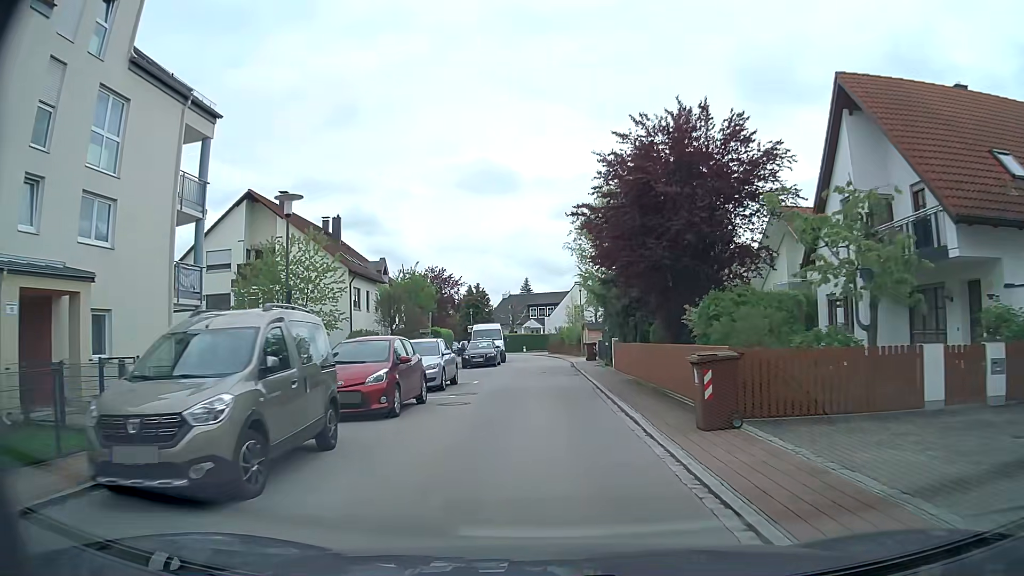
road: residential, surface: asphalt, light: Day
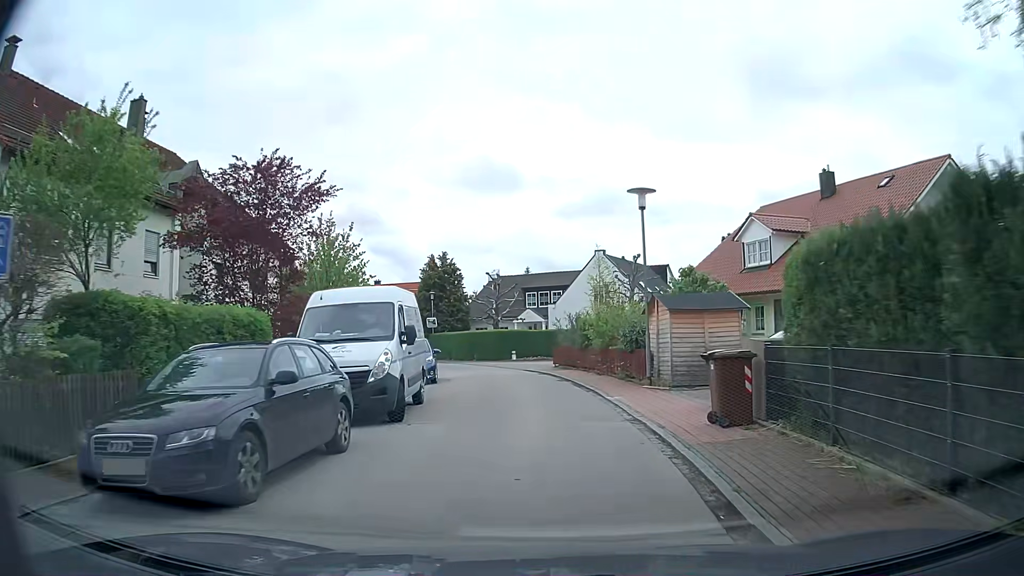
(-0.3, +29.5) m; -1°
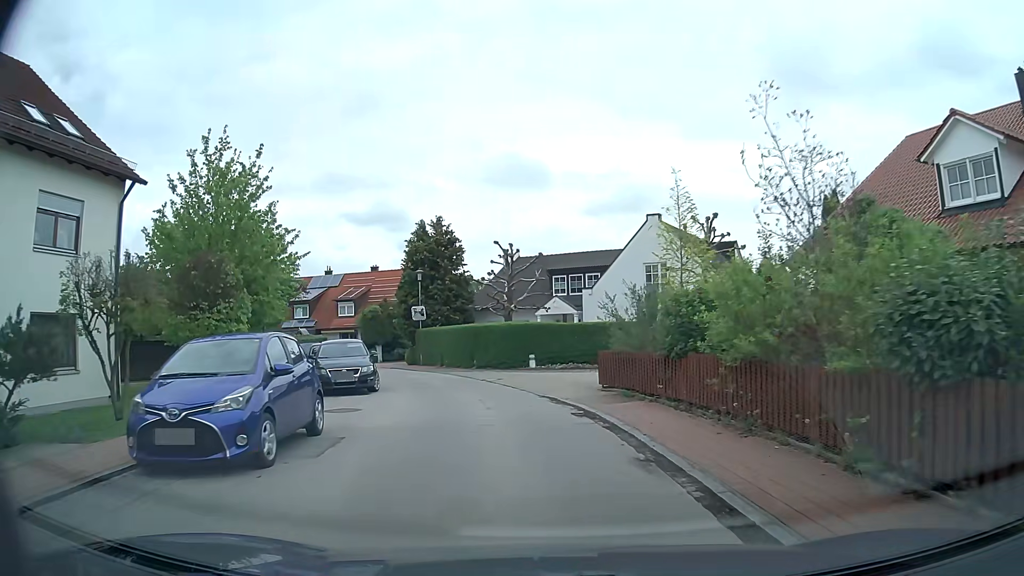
(-0.2, +14.8) m; -3°
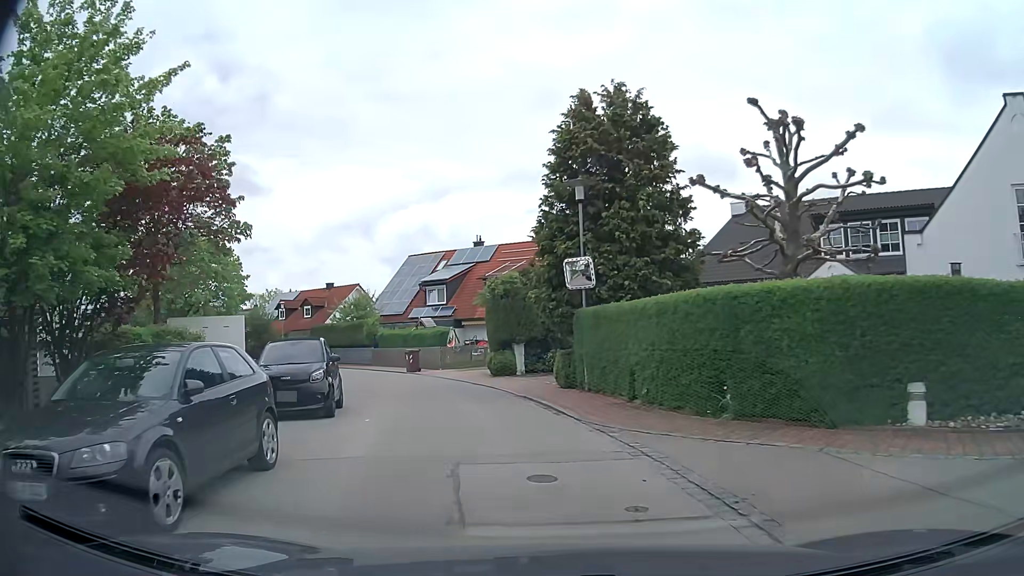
(-2.4, +20.3) m; -16°
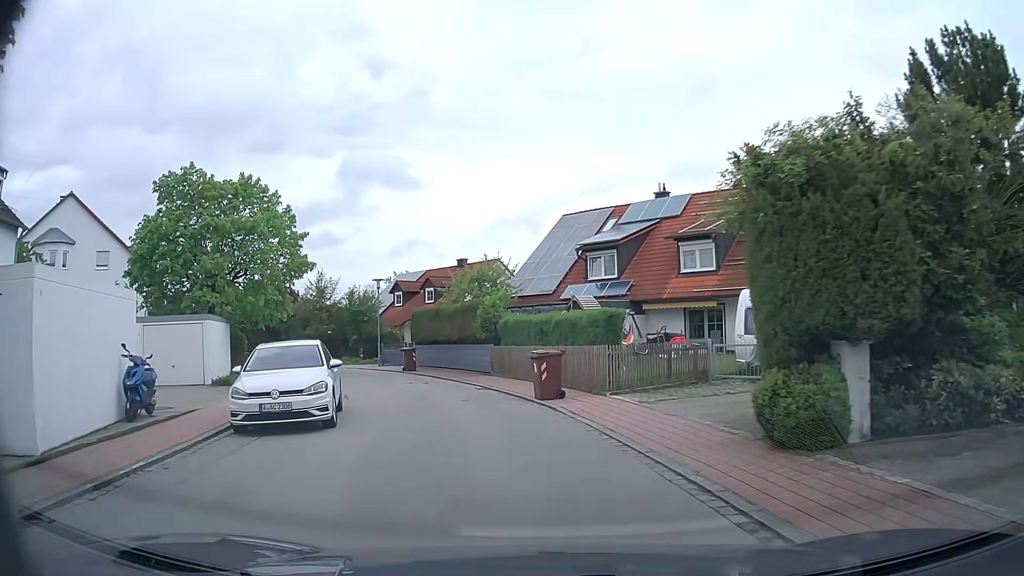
(-2.4, +17.3) m; -15°
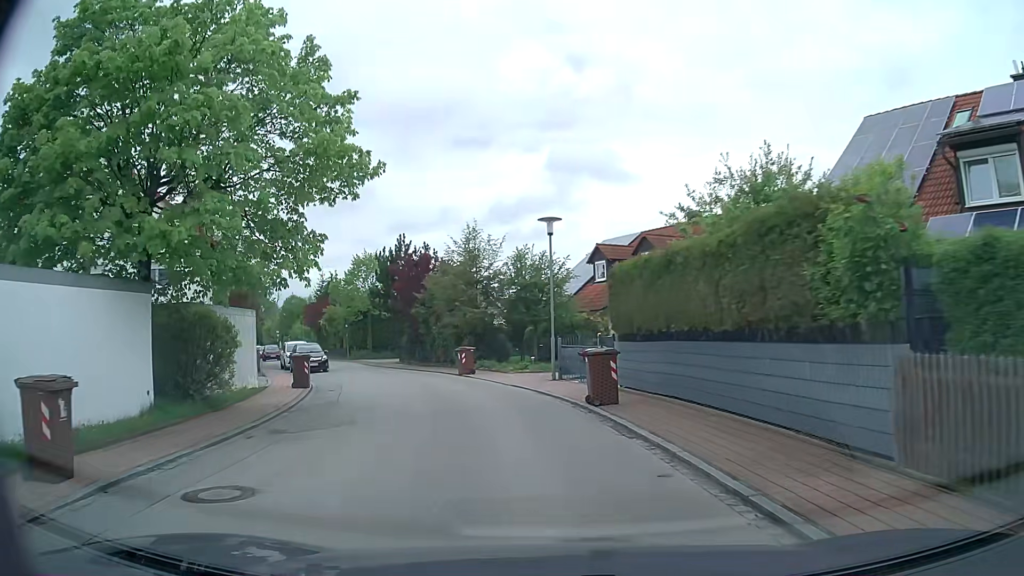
(-2.6, +18.4) m; -18°
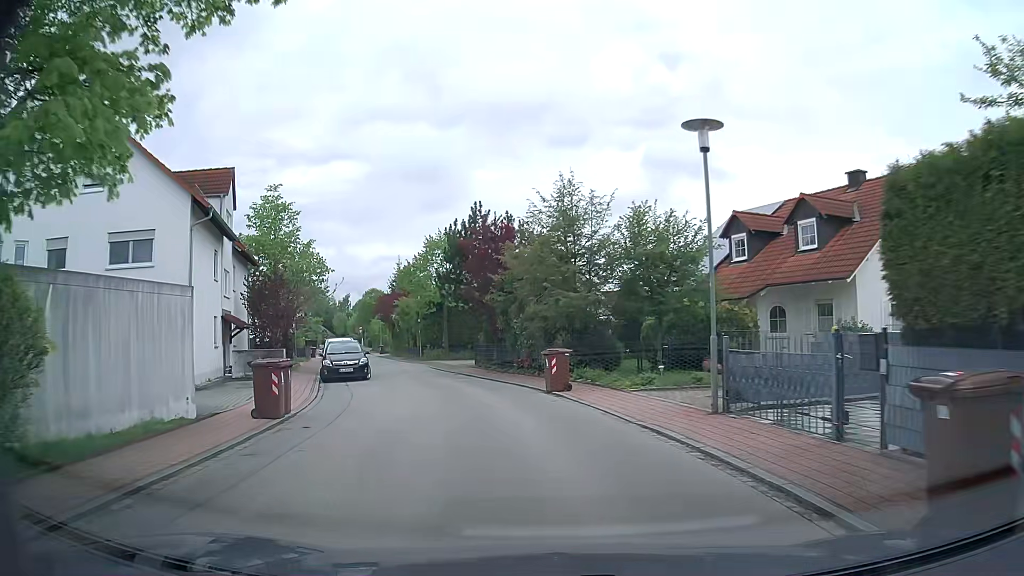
(-0.7, +9.5) m; -9°
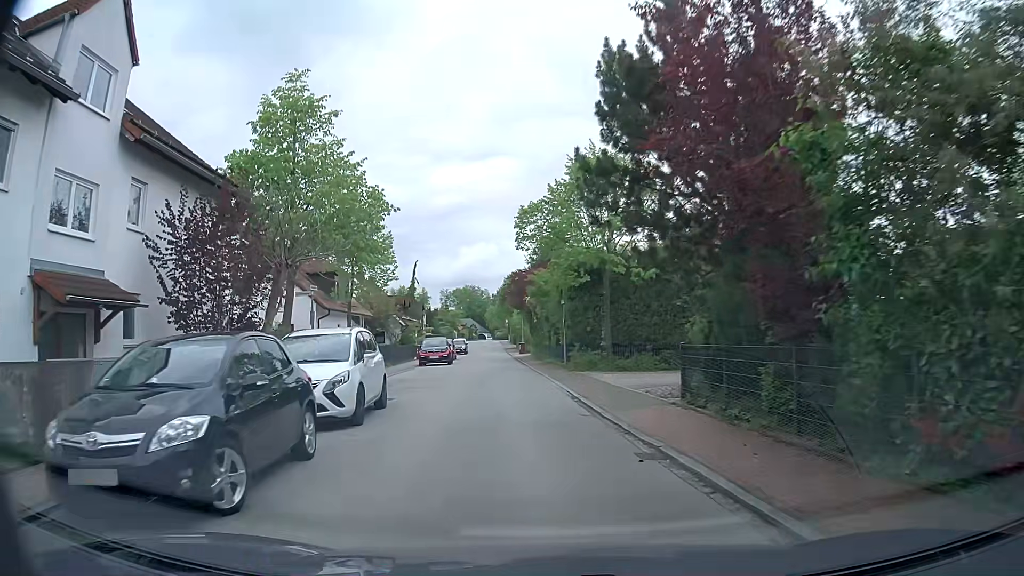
(-2.5, +20.7) m; -13°
(0, +10) (-1, +20) (-2, +30) (-3, +40) (-4, +50) (-5, +60) (-5, +70) (-6, +80) (-7, +90) (-9, +100) m
